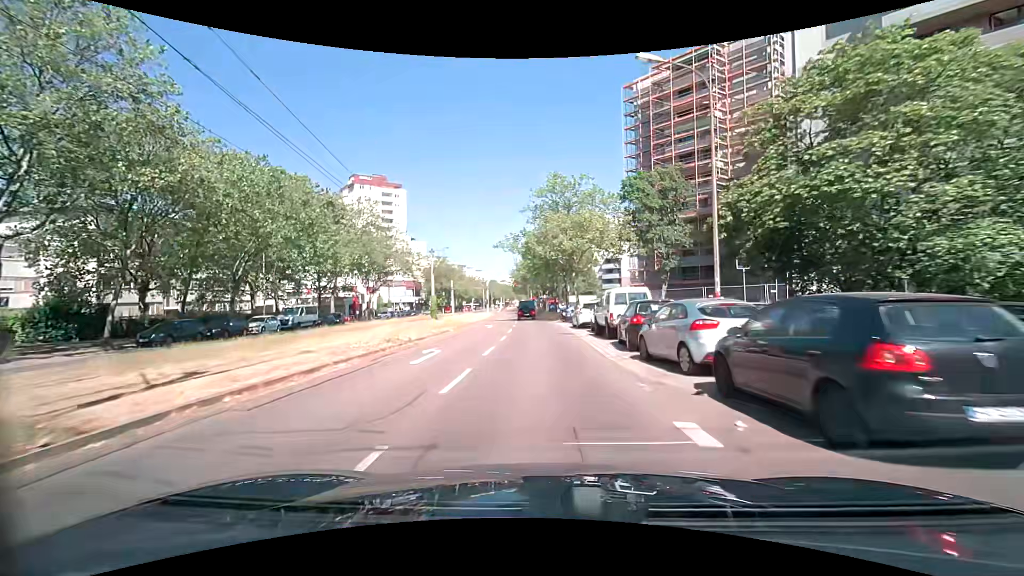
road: tertiary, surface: asphalt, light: Day
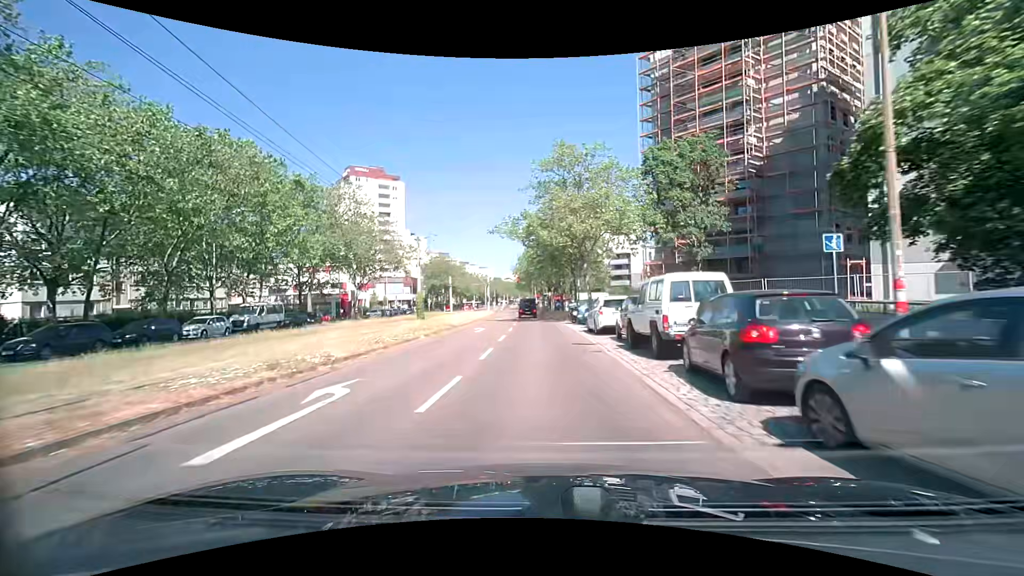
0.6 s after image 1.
(0.0, +7.6) m; -1°
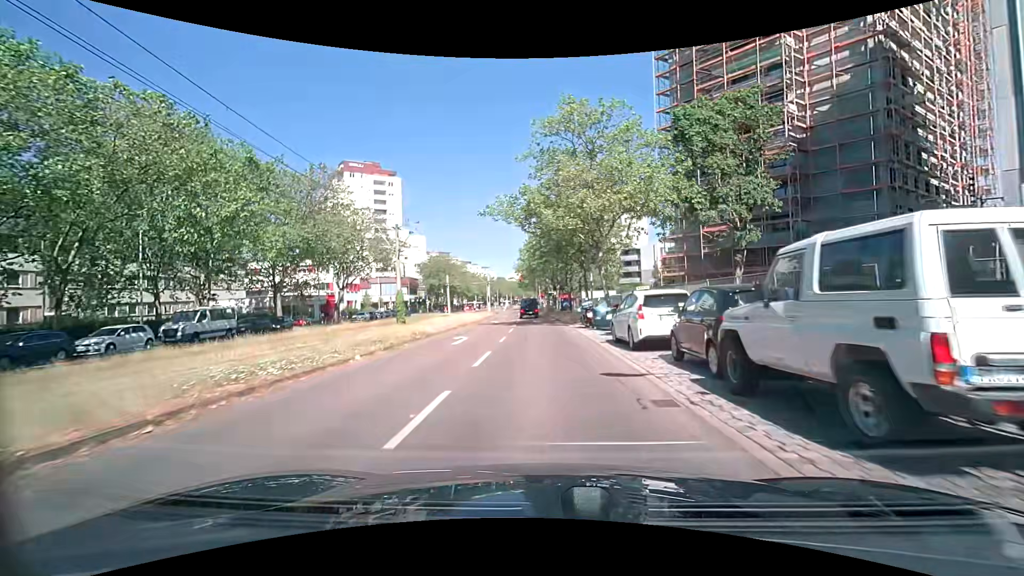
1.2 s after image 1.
(+0.1, +7.5) m; 0°
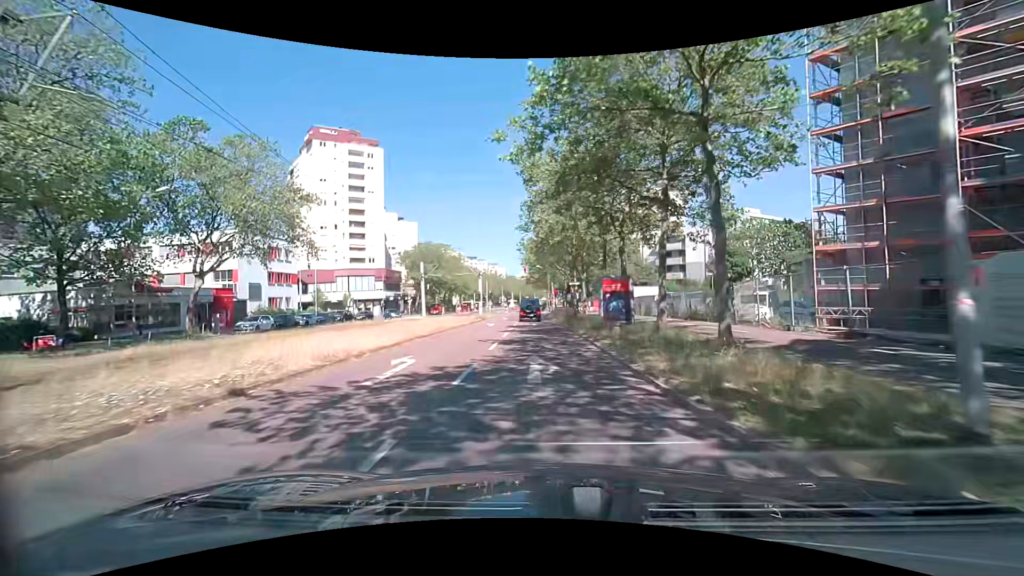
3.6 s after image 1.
(-0.2, +28.4) m; -1°
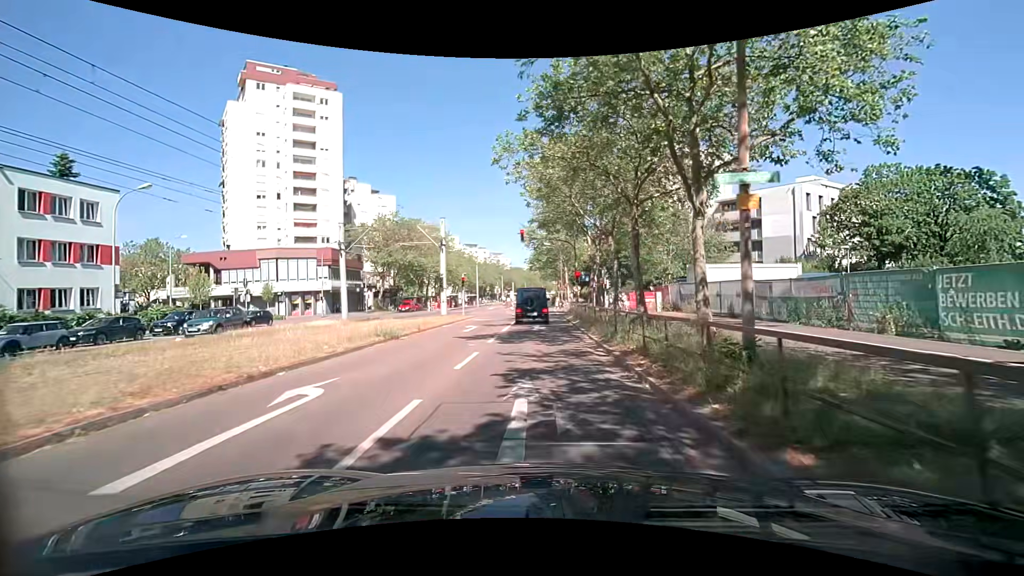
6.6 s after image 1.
(-0.4, +29.0) m; -1°
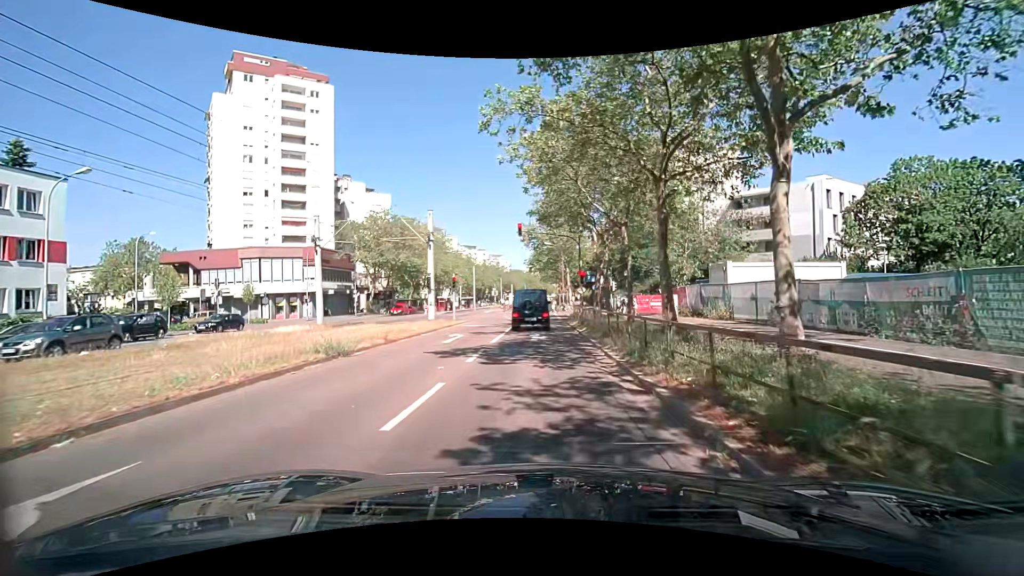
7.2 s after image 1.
(0.0, +4.2) m; 0°
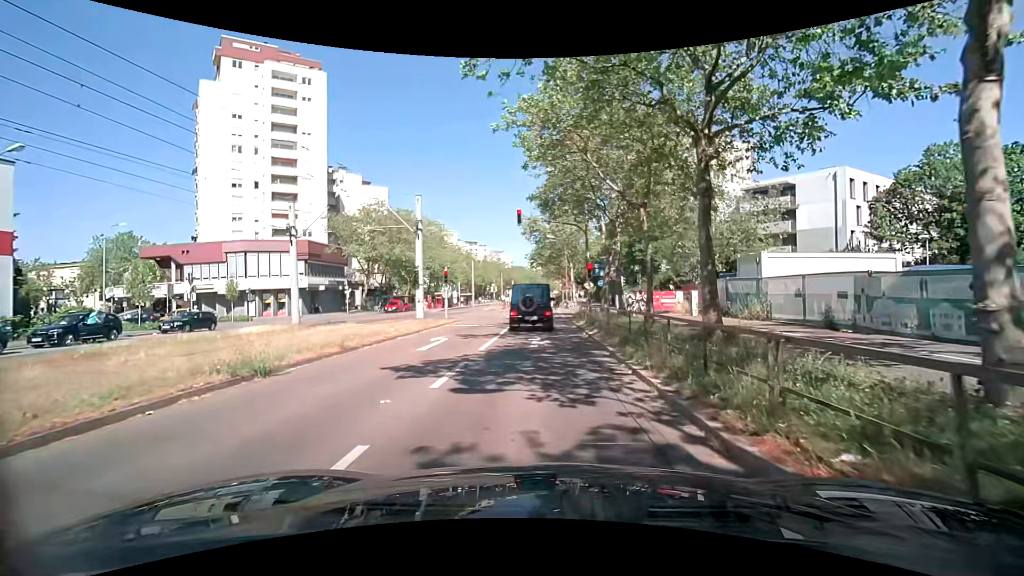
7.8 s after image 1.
(0.0, +3.6) m; +1°
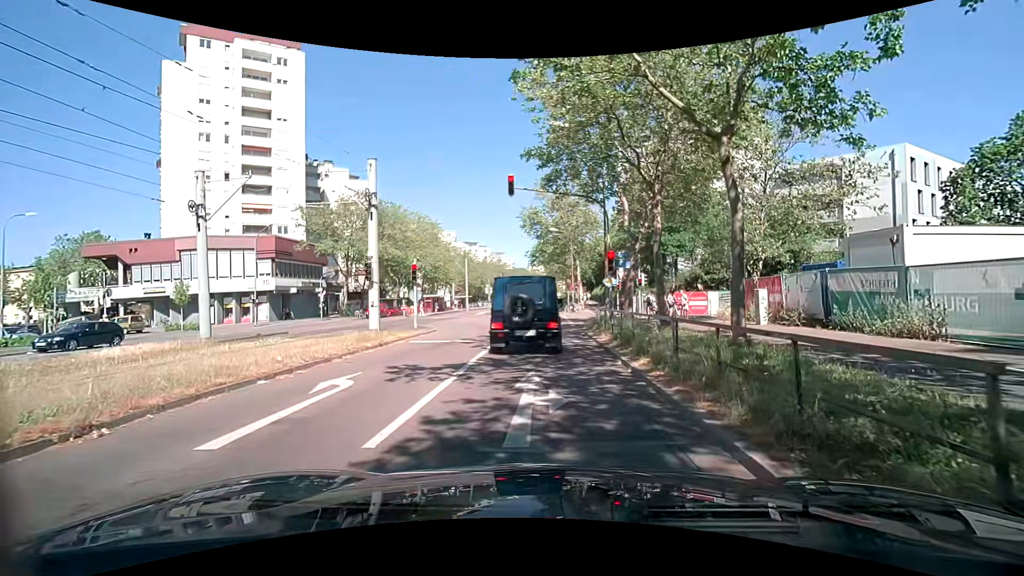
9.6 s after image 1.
(-0.1, +8.2) m; 0°
